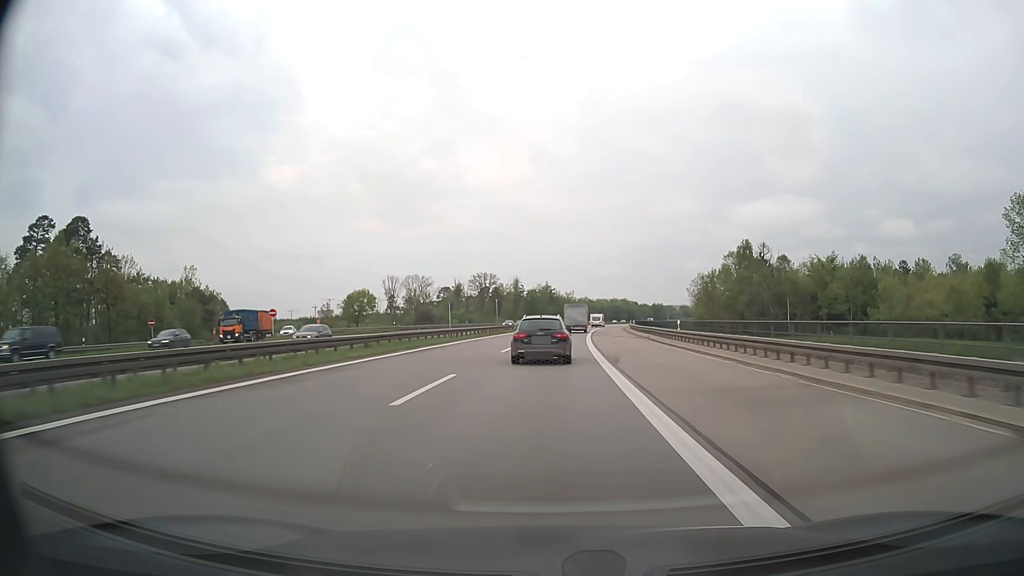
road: motorway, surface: asphalt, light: Day
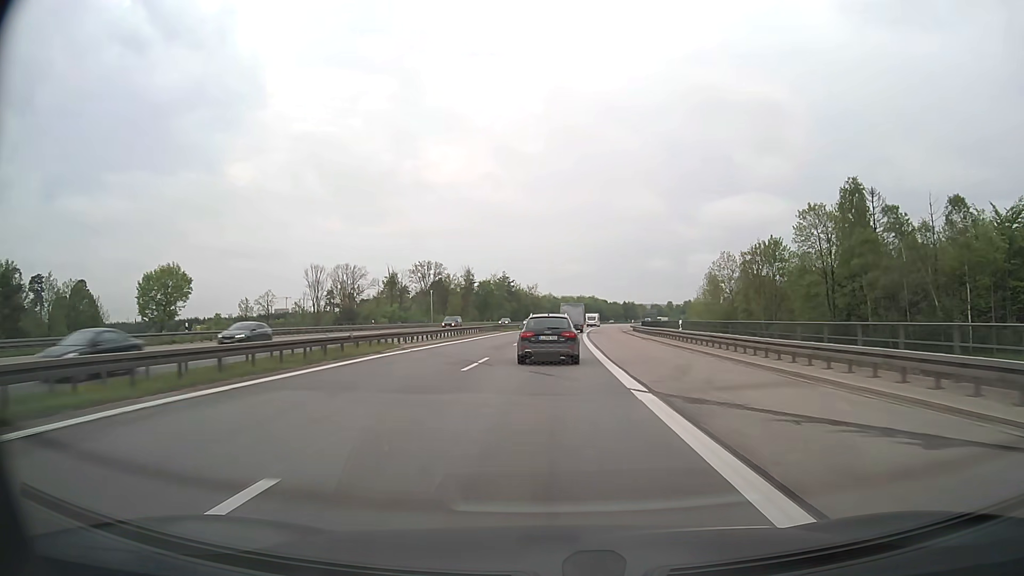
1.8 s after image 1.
(+1.3, +47.0) m; +3°
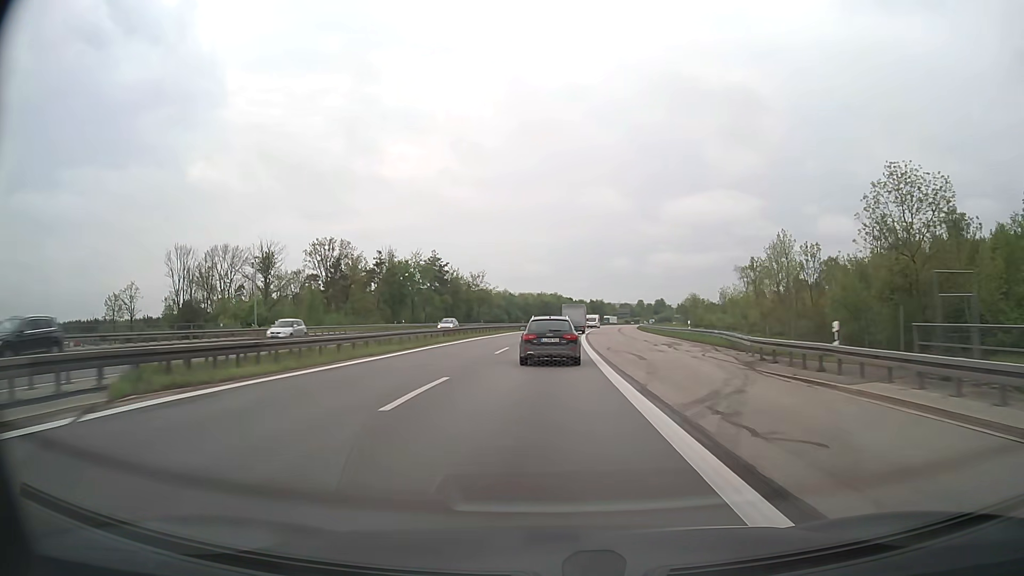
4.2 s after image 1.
(+2.0, +61.3) m; +4°
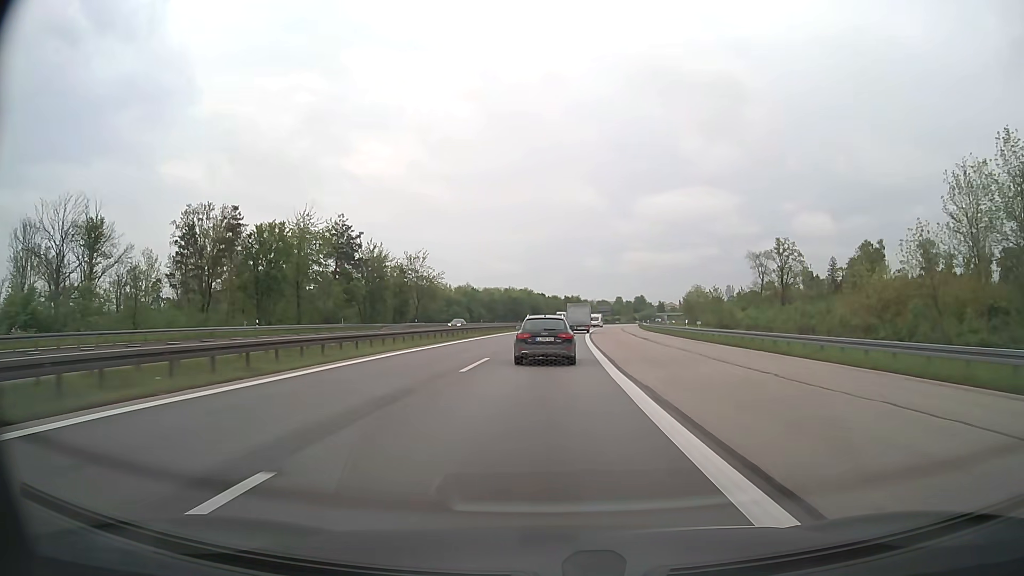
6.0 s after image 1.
(+1.0, +46.2) m; +2°
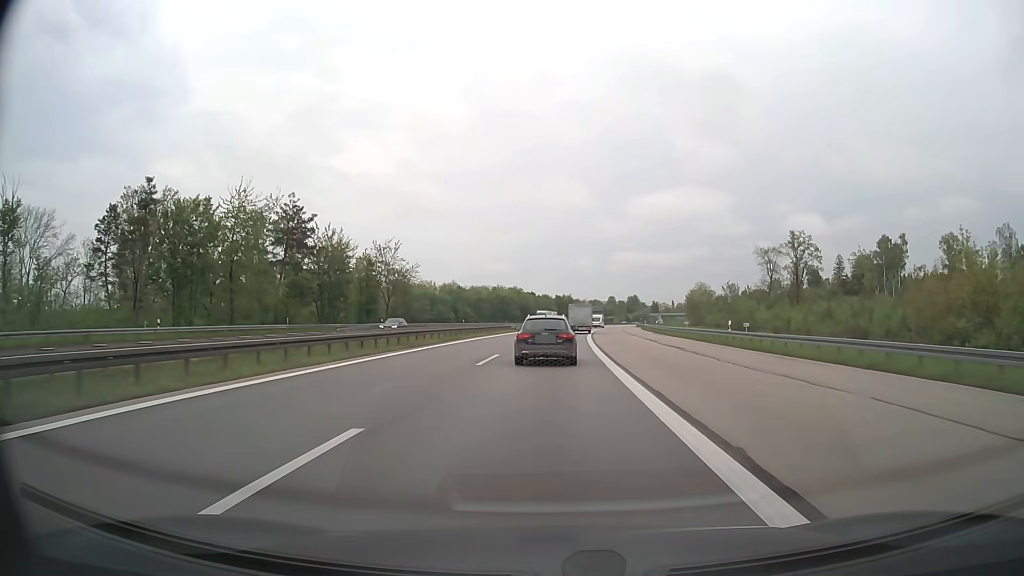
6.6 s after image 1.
(+0.1, +15.5) m; +1°
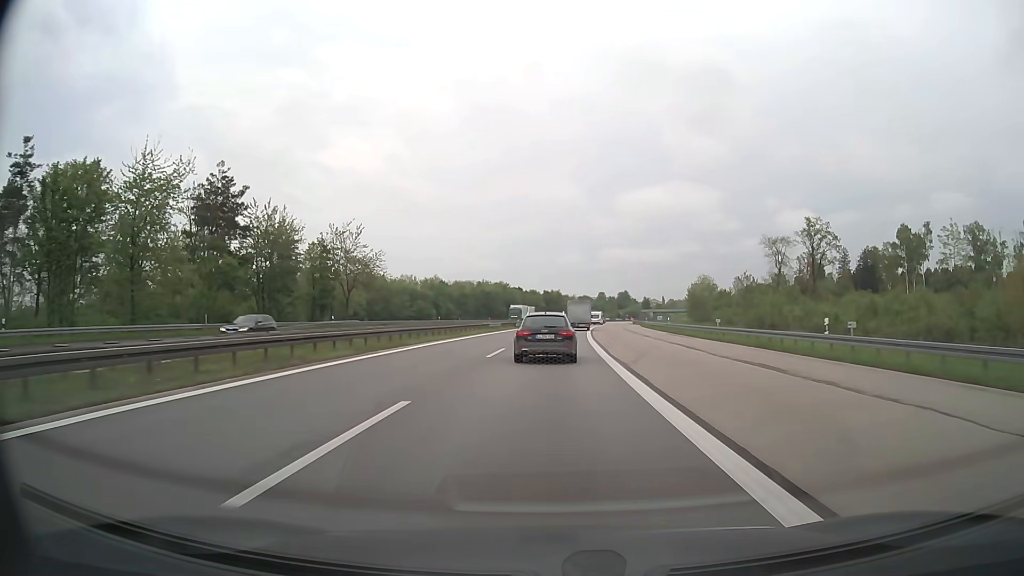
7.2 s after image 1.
(+0.1, +15.4) m; +1°
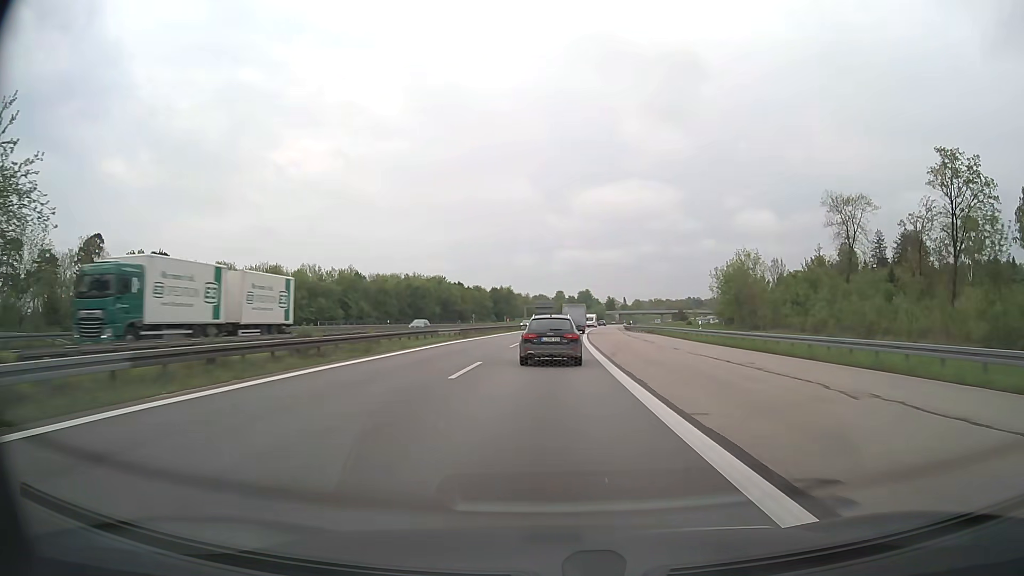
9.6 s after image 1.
(+1.9, +61.0) m; +4°
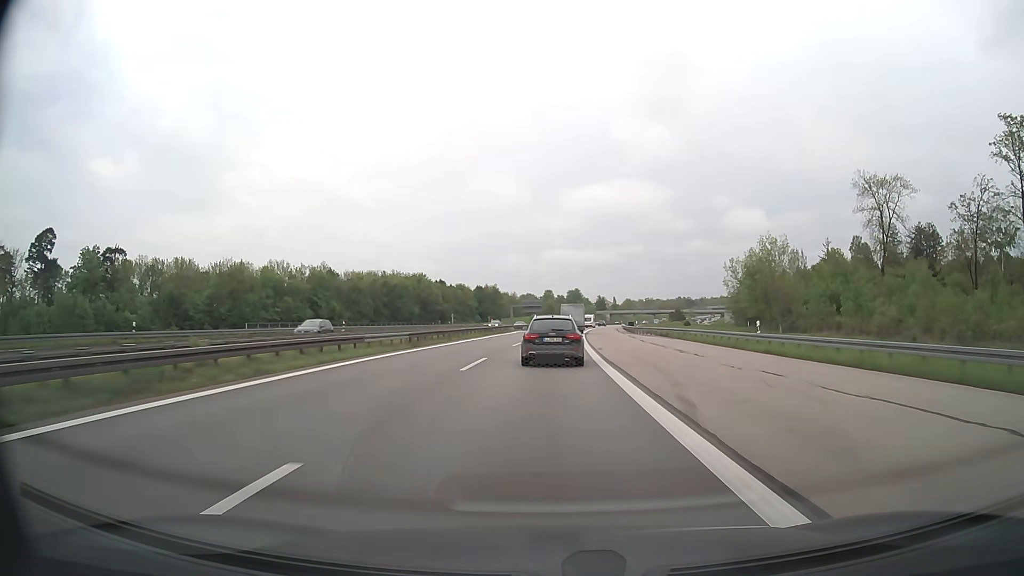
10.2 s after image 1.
(+0.1, +15.3) m; +1°
(0, +10) (0, +20) (0, +30) (+1, +40) (+1, +50) (+2, +60) (+2, +70) (+3, +80) (+4, +90) (+4, +100) m
